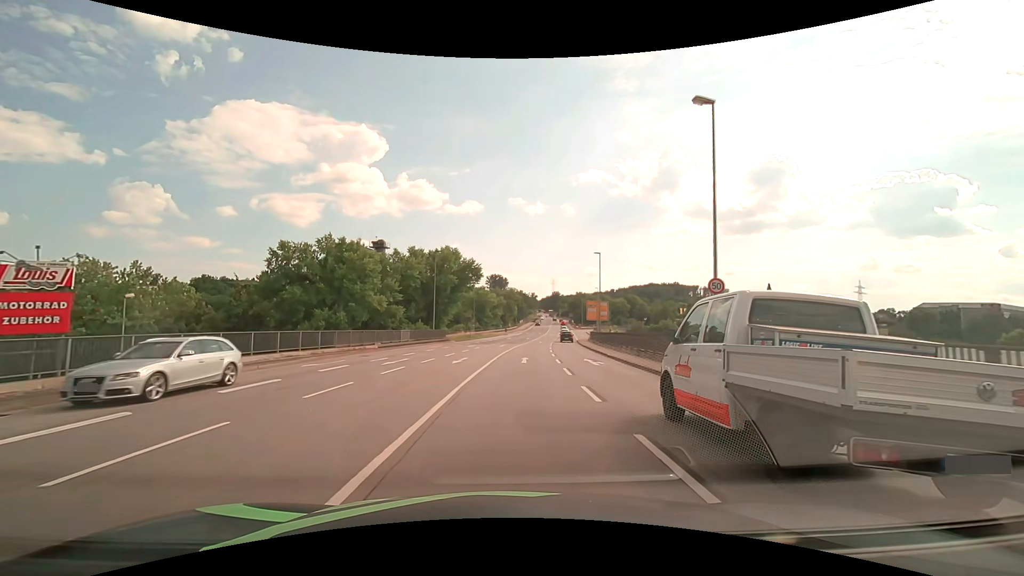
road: primary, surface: asphalt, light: Day
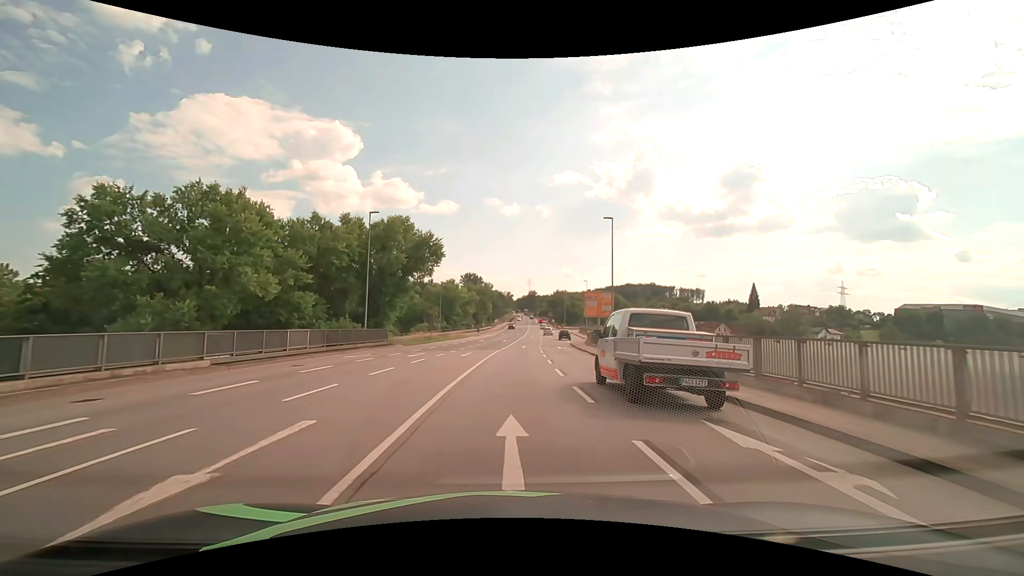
(+0.5, +18.7) m; +3°
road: primary_link
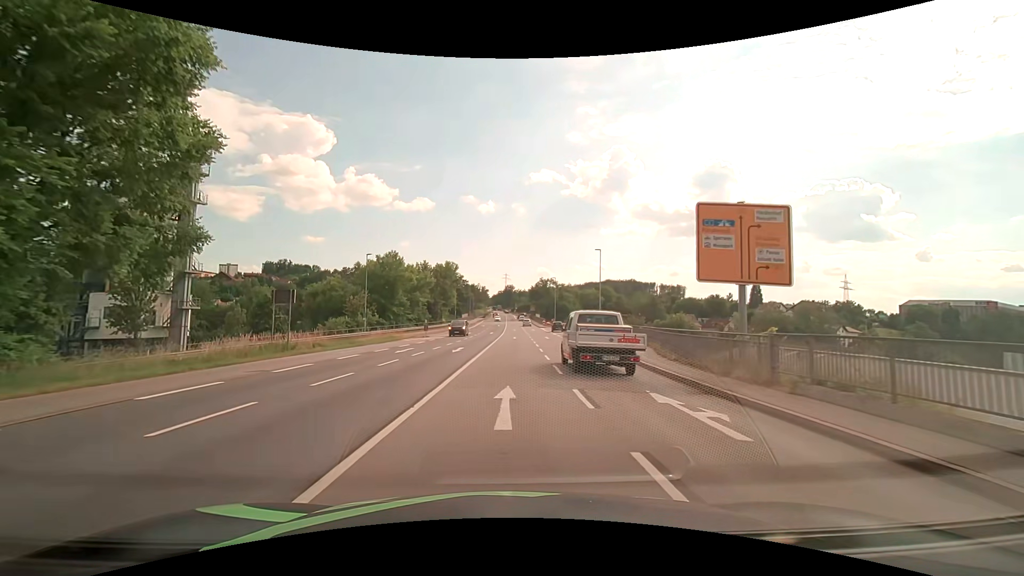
(+1.1, +37.0) m; +3°
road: primary
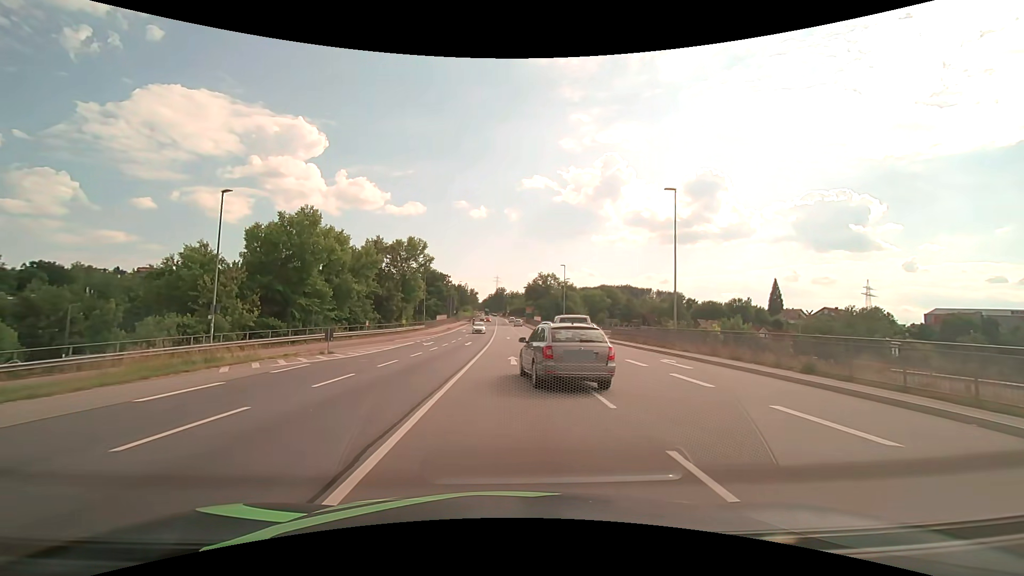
(+0.1, +30.0) m; +1°
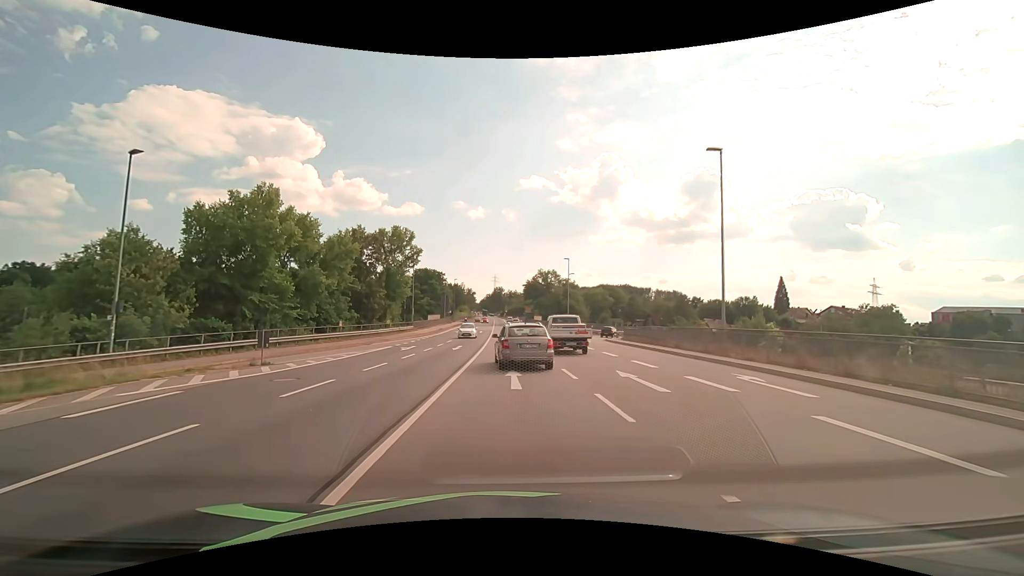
(0.0, +7.5) m; +1°
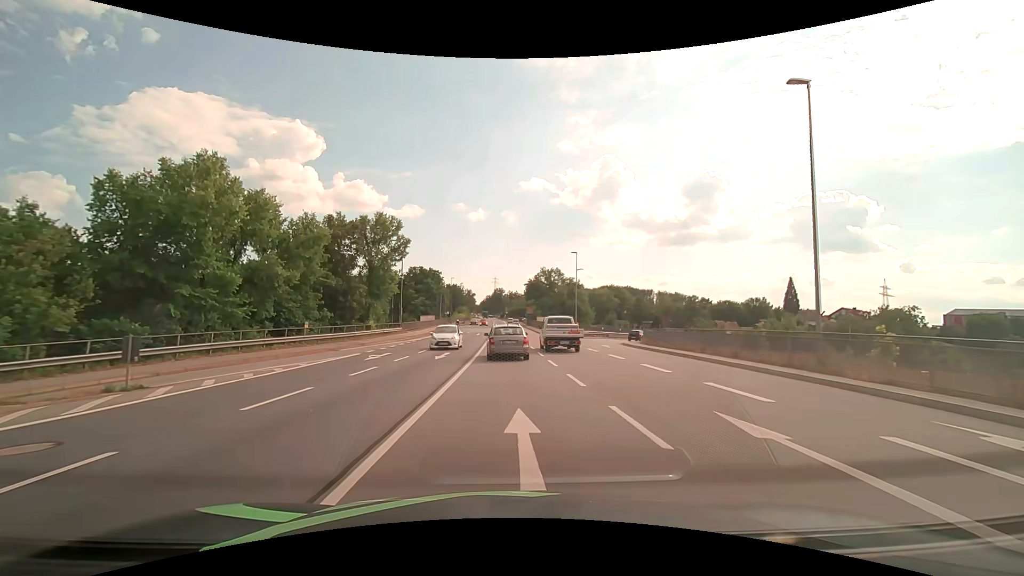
(0.0, +7.5) m; 0°
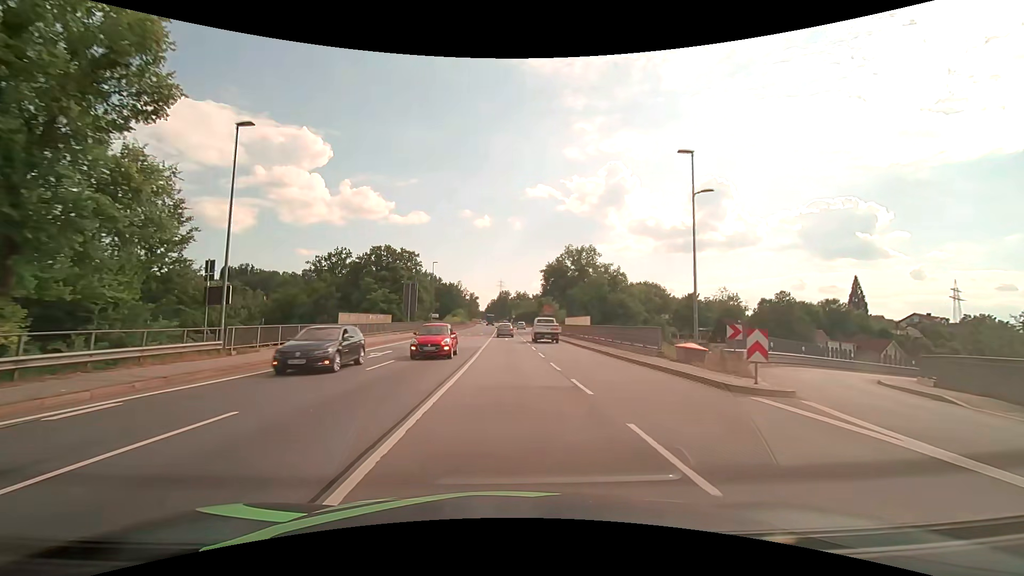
(-0.1, +37.6) m; -1°
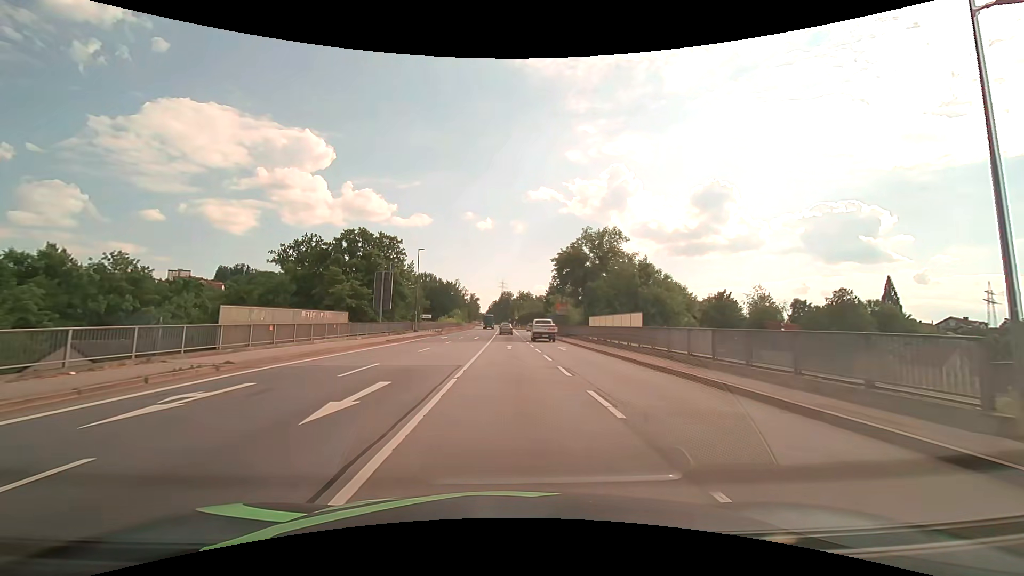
(-0.1, +15.0) m; 0°
(0, +10) (0, +20) (0, +30) (0, +40) (0, +50) (0, +60) (0, +70) (0, +80) (0, +90) (0, +100) m
